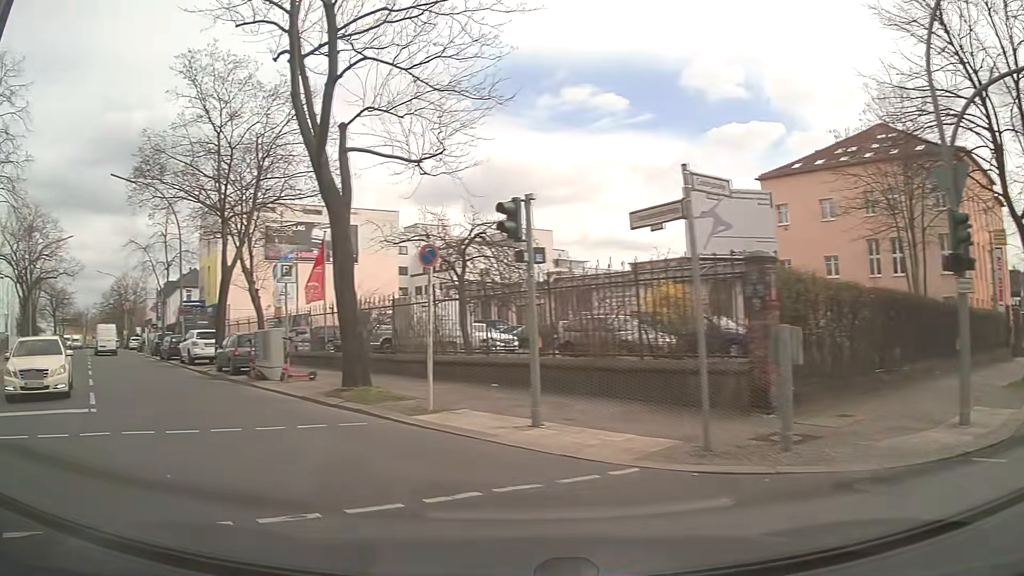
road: tertiary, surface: asphalt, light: Day
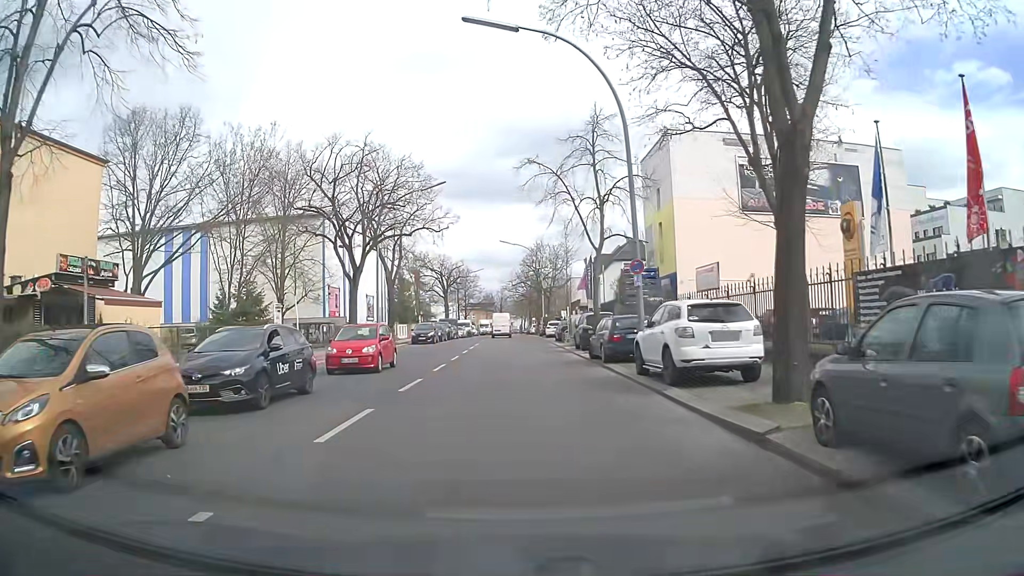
(-8.6, +17.6) m; -36°
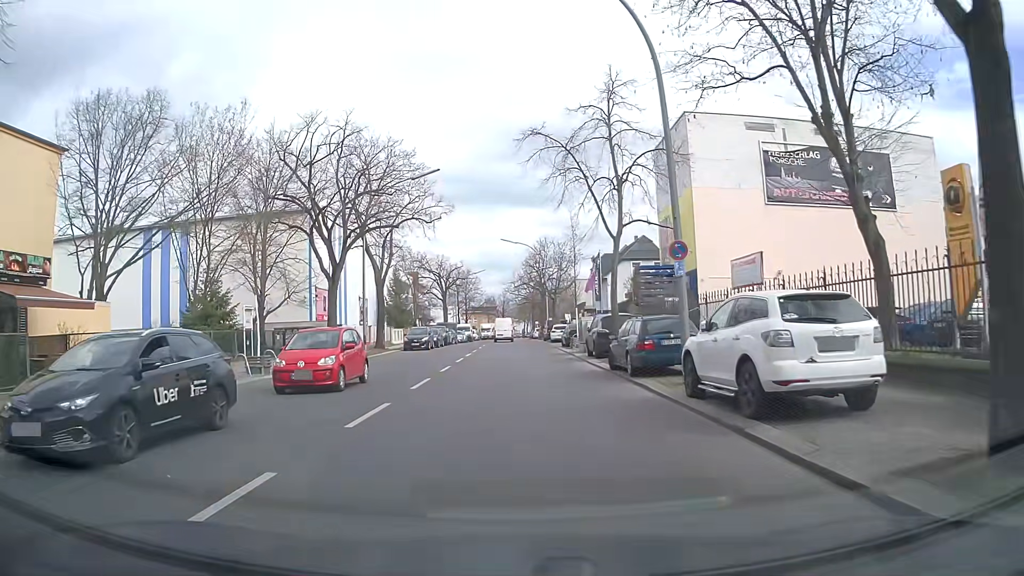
(0.0, +4.6) m; 0°
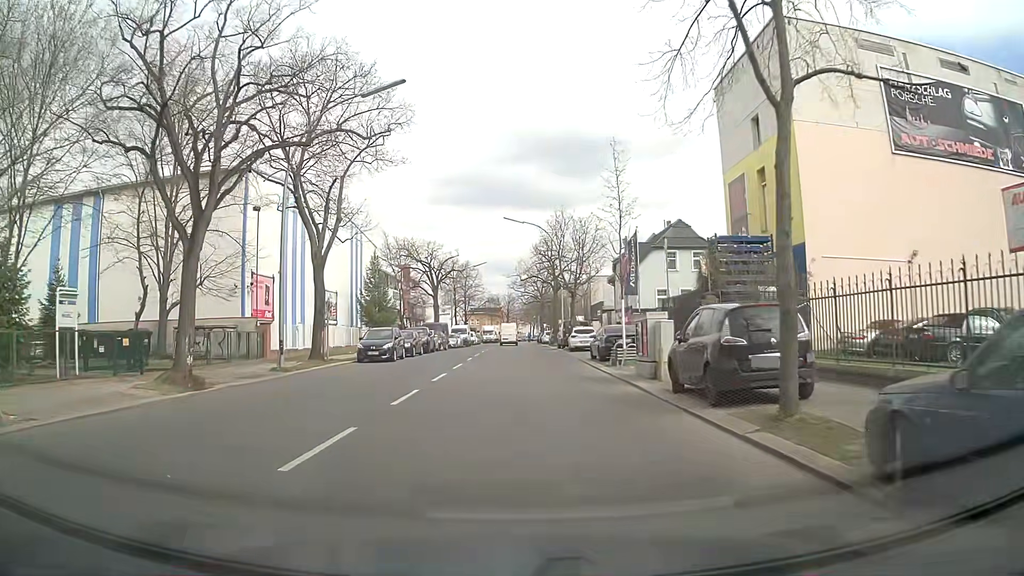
(-0.2, +15.0) m; -1°
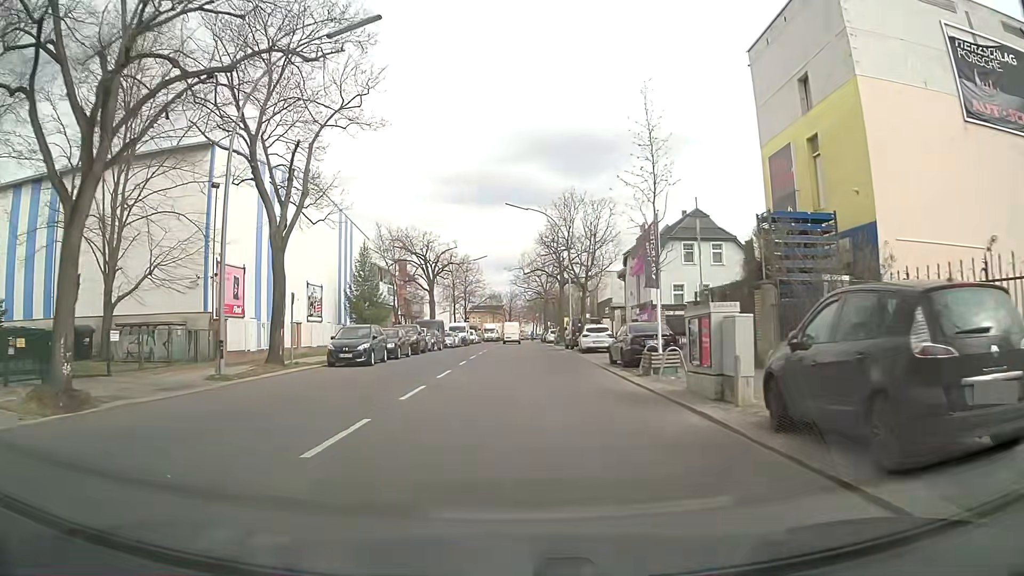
(0.0, +5.5) m; -1°
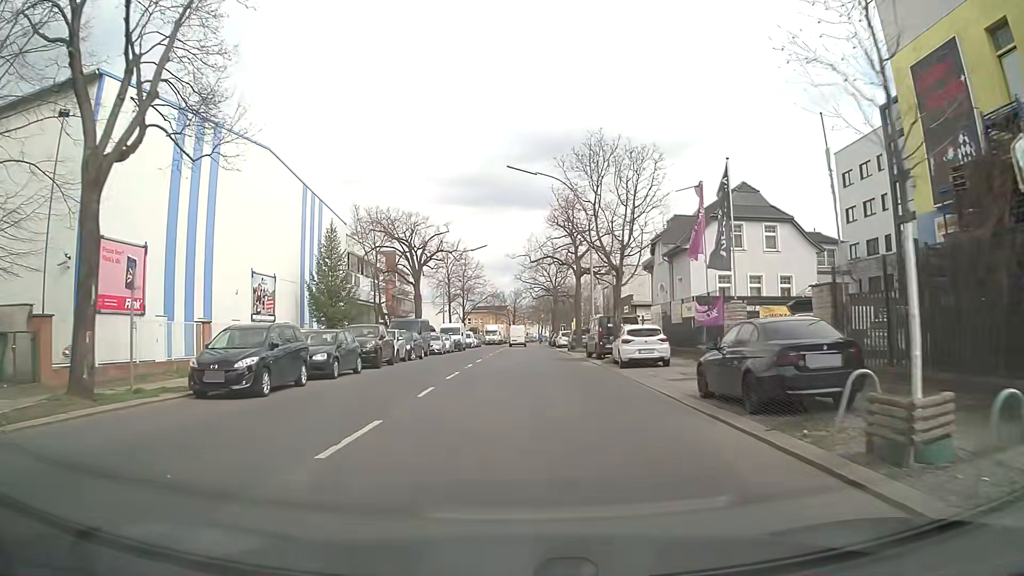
(0.0, +11.9) m; -1°
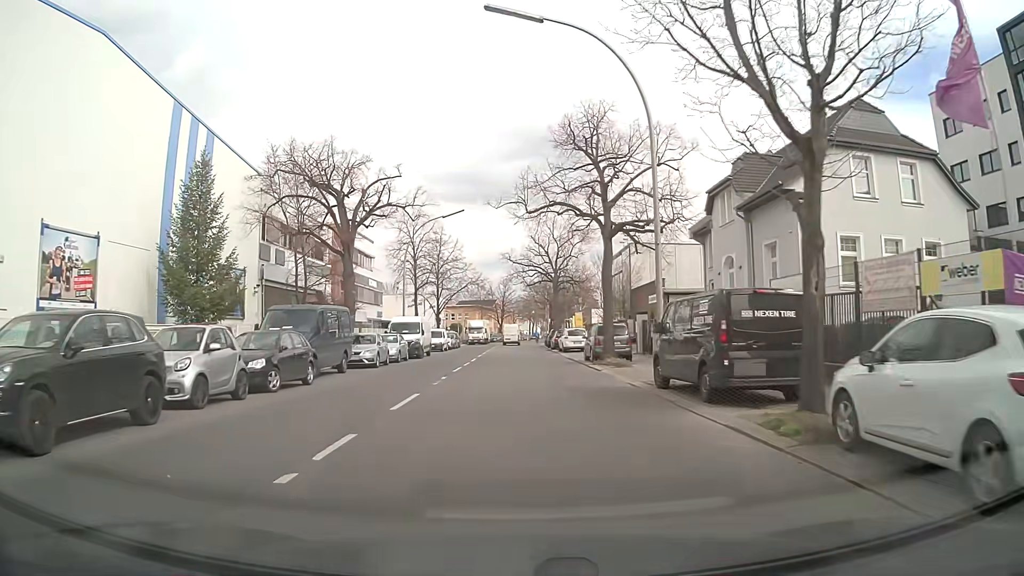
(+0.2, +19.0) m; +1°
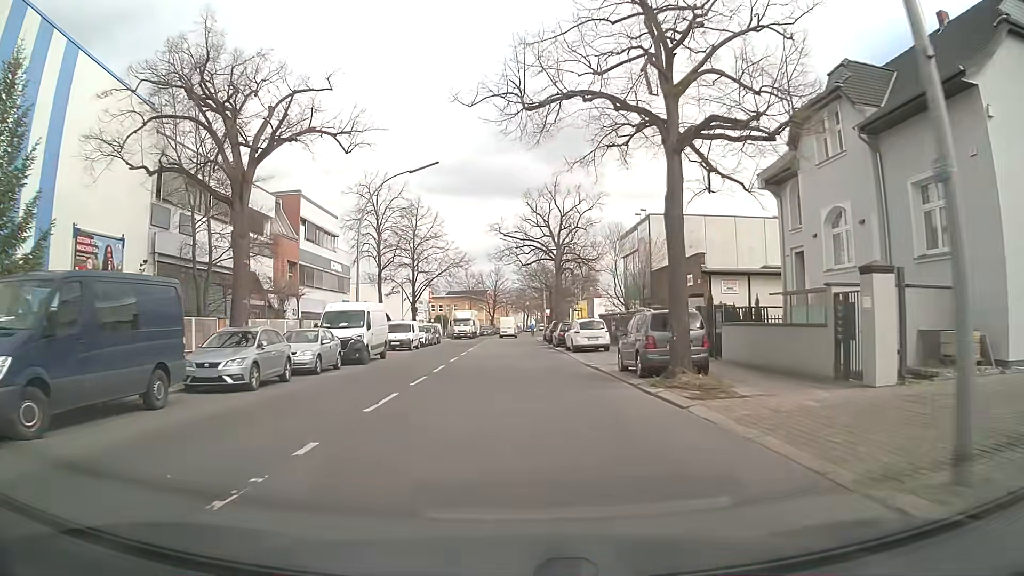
(+0.1, +12.7) m; 0°
(0, +10) (0, +20) (0, +30) (0, +40) (0, +50) (0, +60) (+1, +70) (+1, +80) (+1, +90) (+2, +100) m
